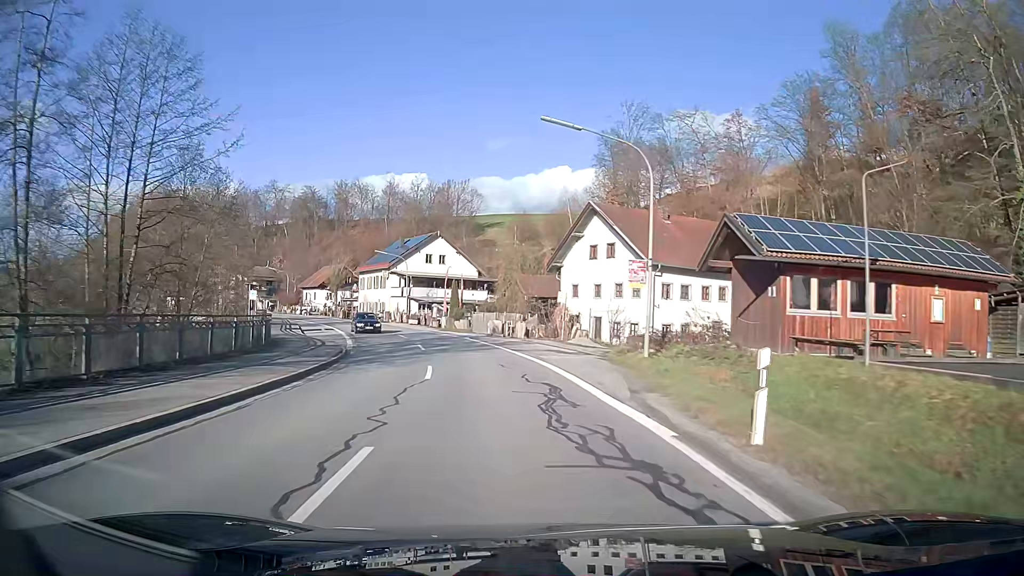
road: secondary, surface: asphalt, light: Day
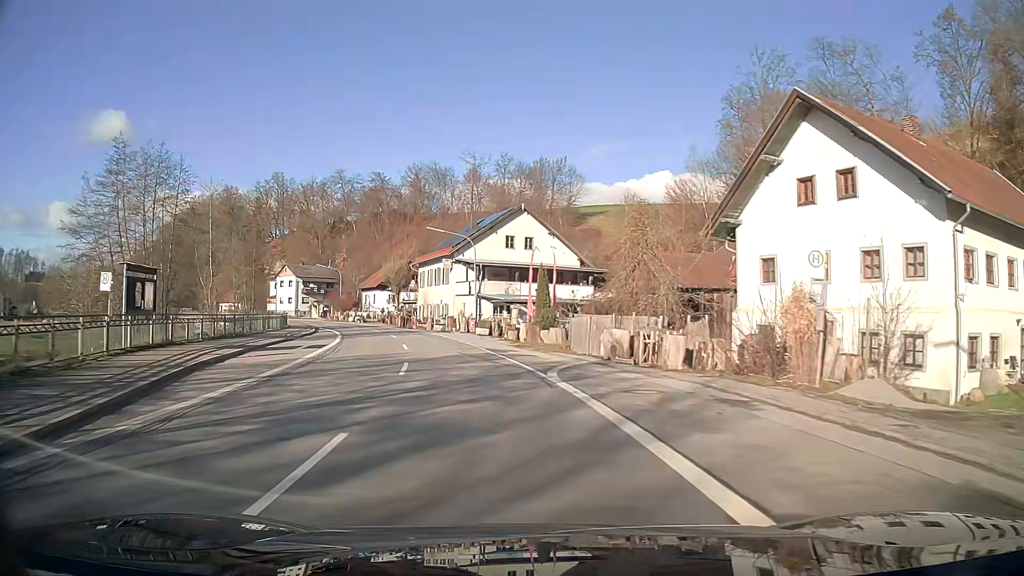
(-1.8, +23.5) m; -9°
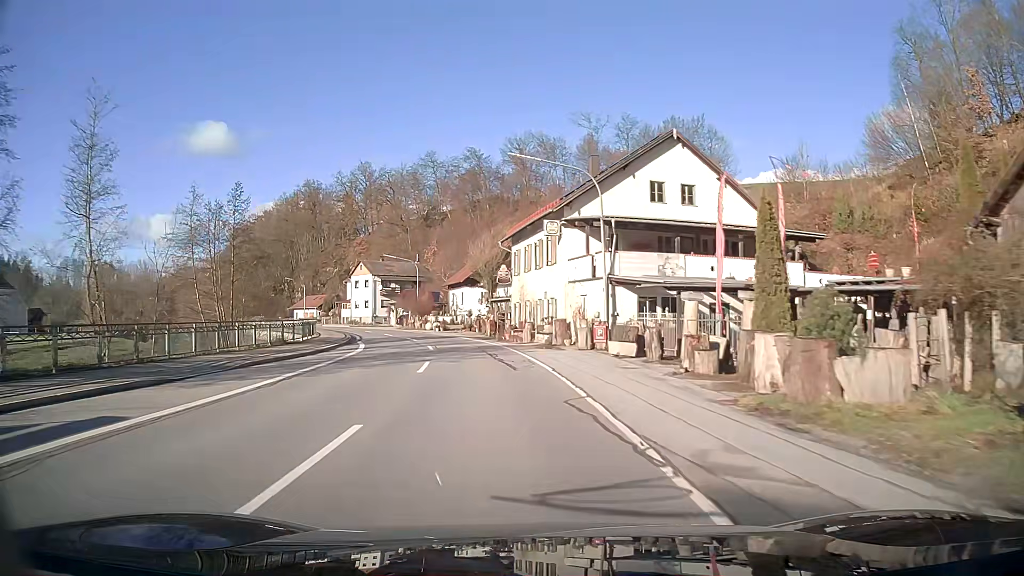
(-2.1, +23.6) m; -10°
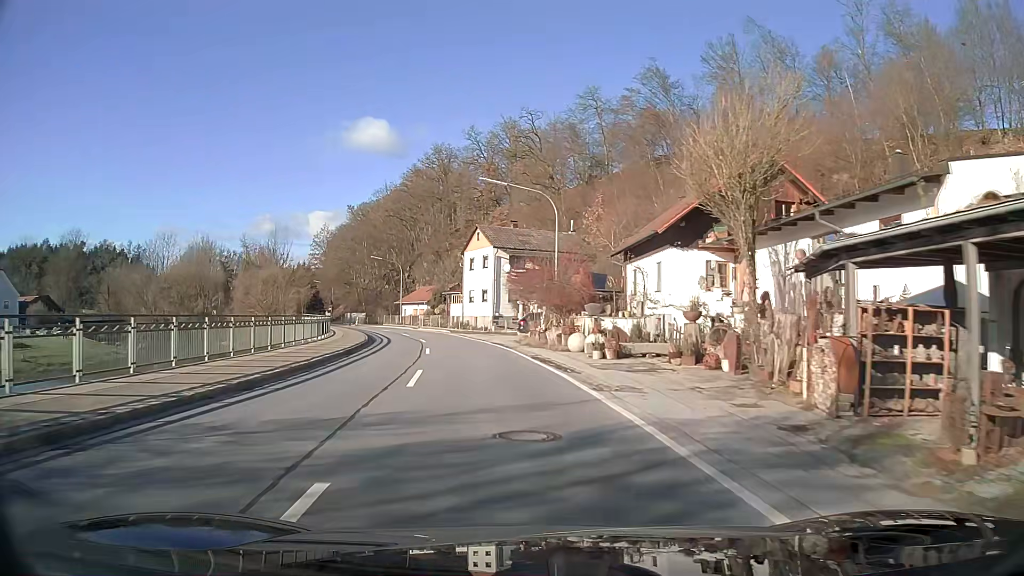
(-4.9, +39.2) m; -13°
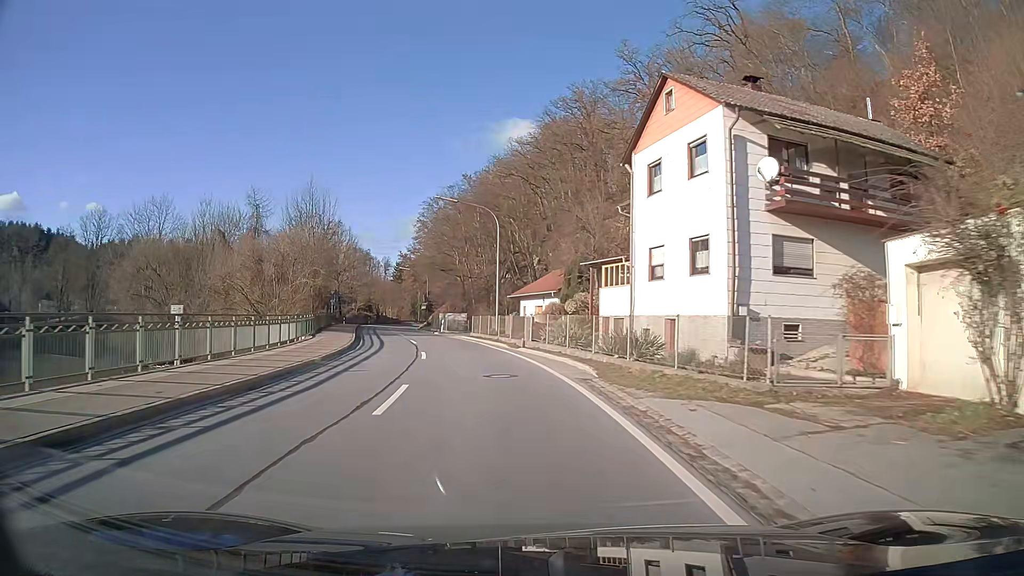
(-4.9, +39.9) m; -14°
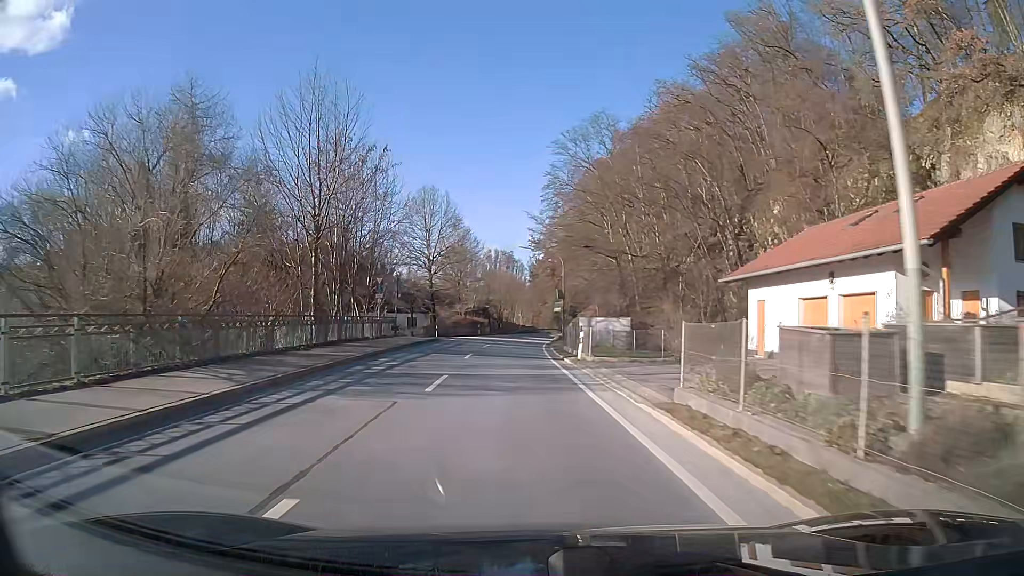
(-3.5, +32.7) m; -12°
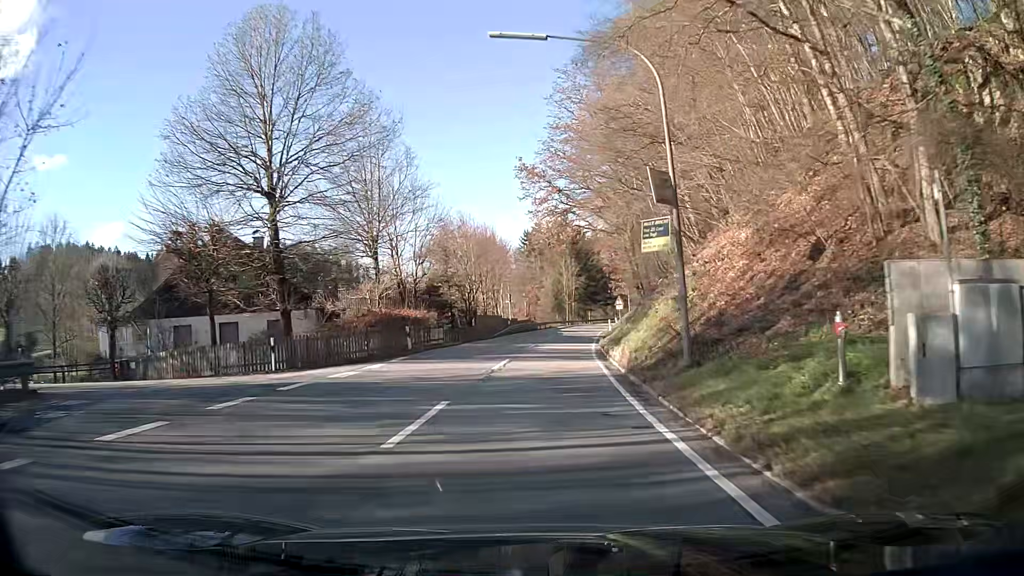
(-0.3, +41.1) m; +2°
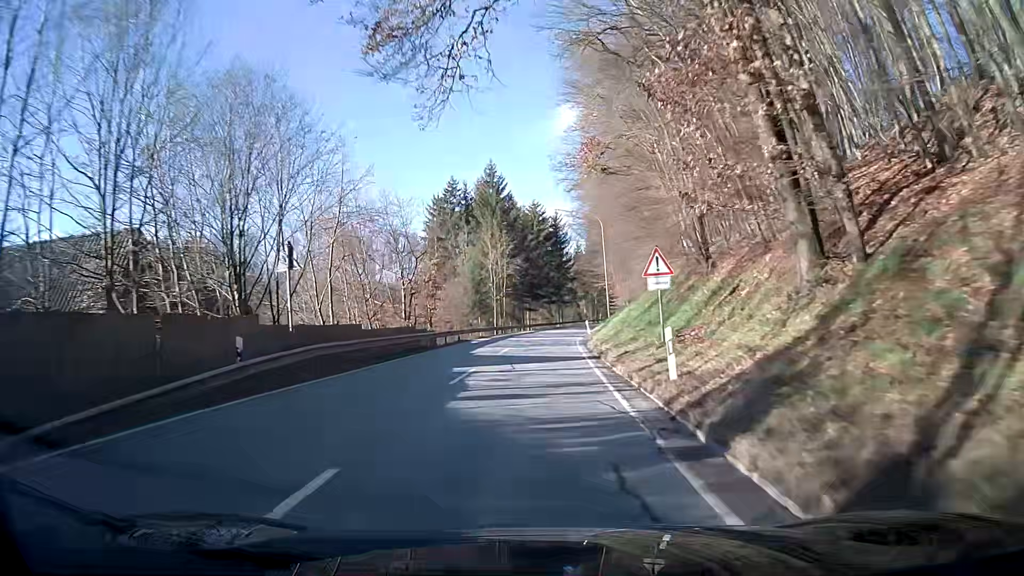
(+2.1, +40.2) m; +4°
(0, +10) (0, +20) (+1, +30) (+1, +40) (+2, +50) (+3, +60) (+5, +70) (+7, +80) (+9, +89) (+11, +99) m
